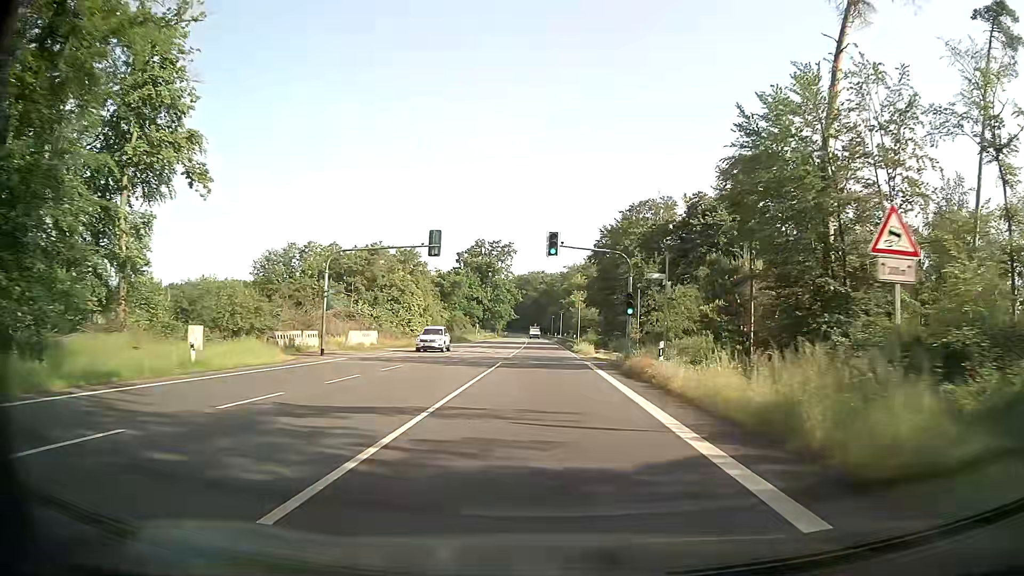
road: primary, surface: asphalt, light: Day
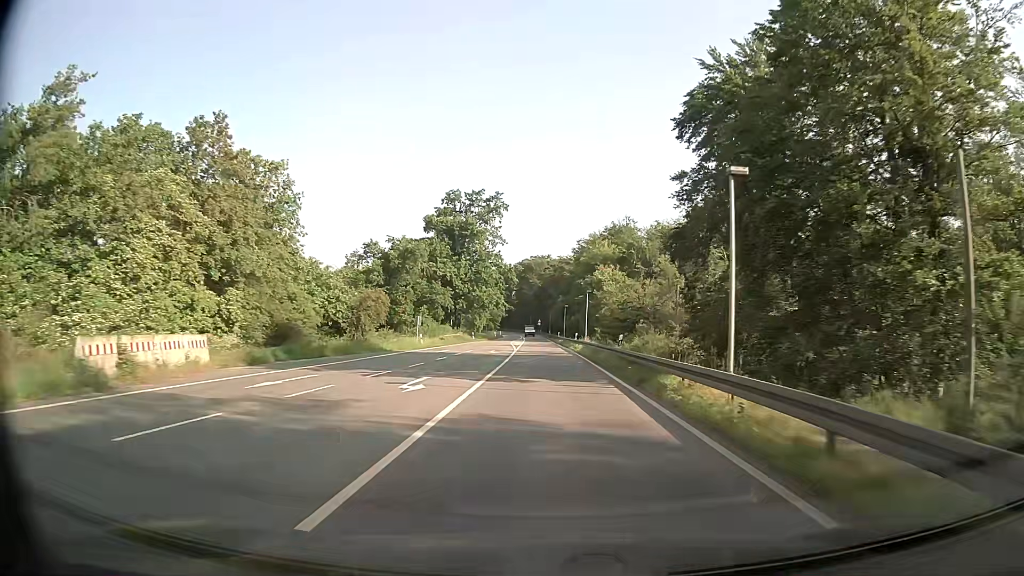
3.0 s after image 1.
(+0.1, +54.8) m; 0°
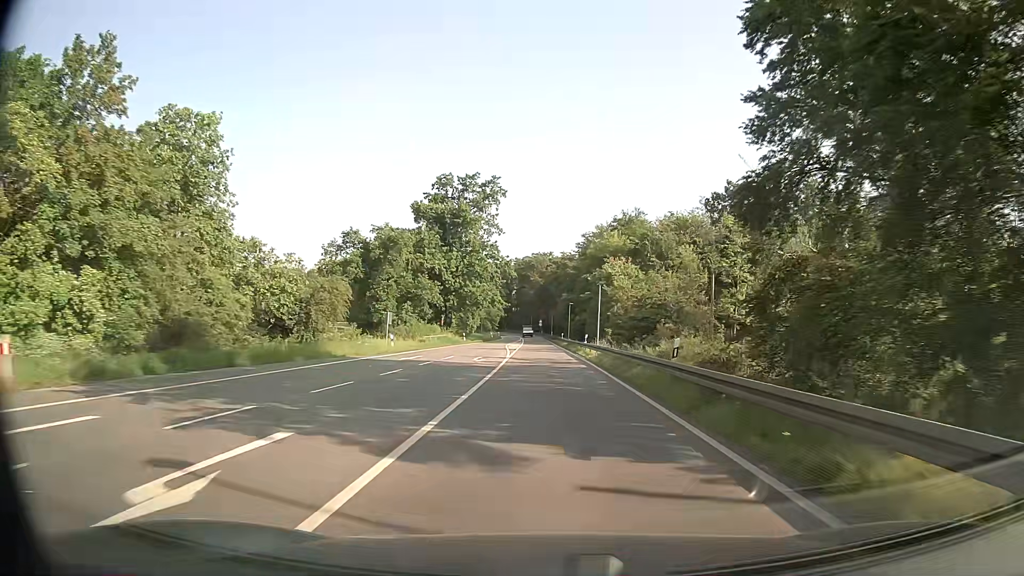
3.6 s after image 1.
(0.0, +11.0) m; 0°
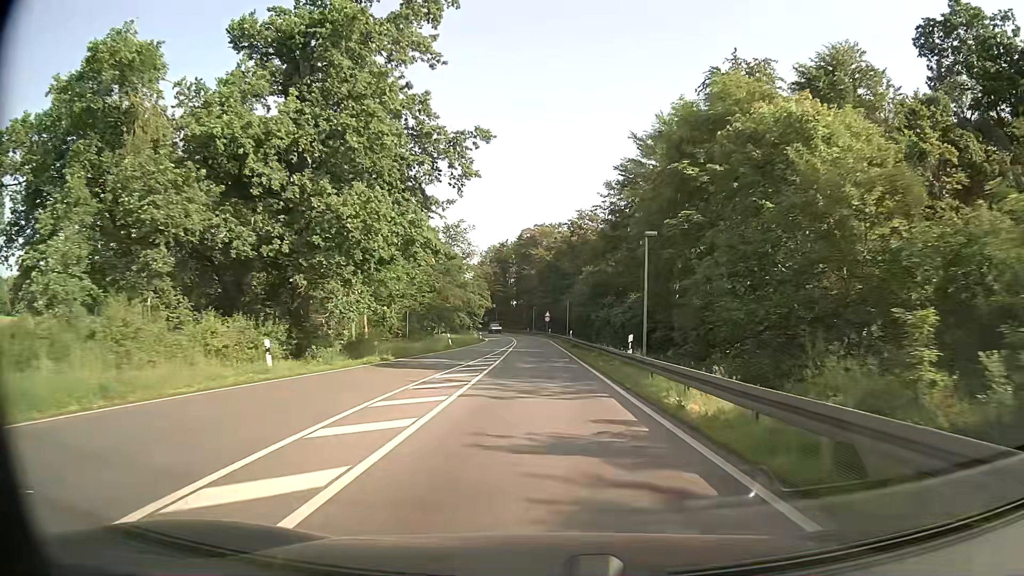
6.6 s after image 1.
(-0.3, +55.4) m; 0°
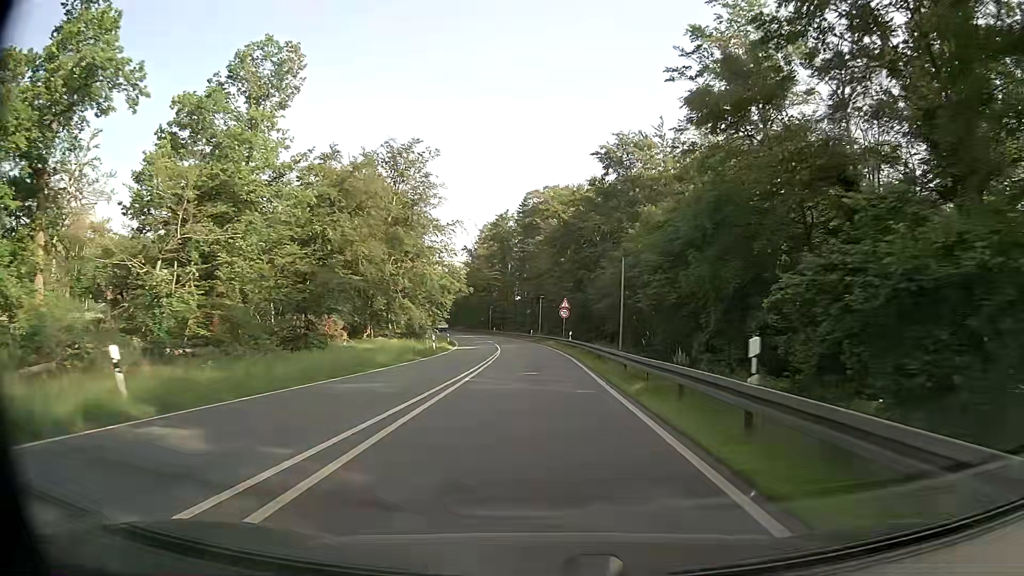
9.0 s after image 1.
(-0.4, +44.6) m; -1°
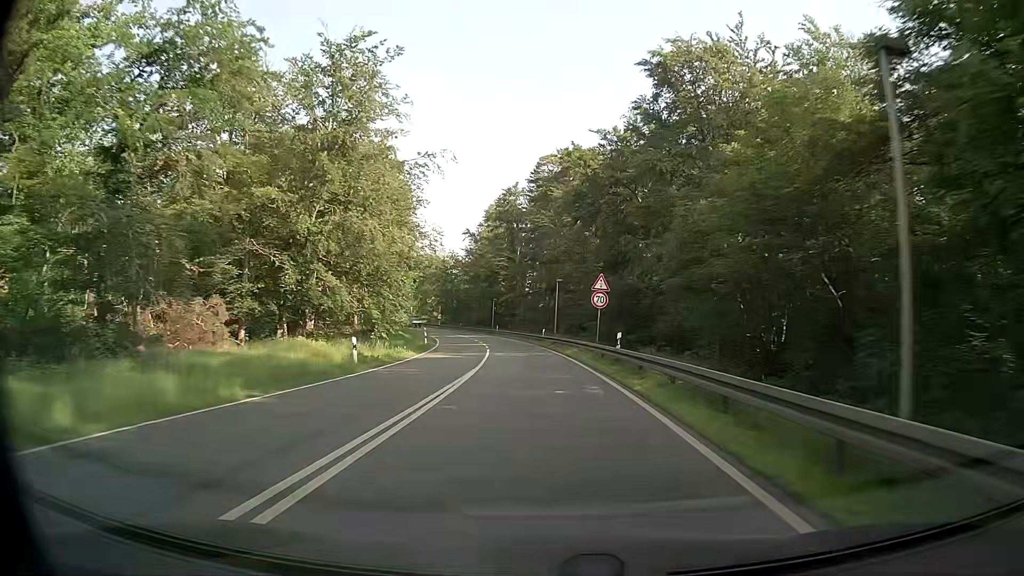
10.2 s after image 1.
(-0.2, +22.3) m; -1°
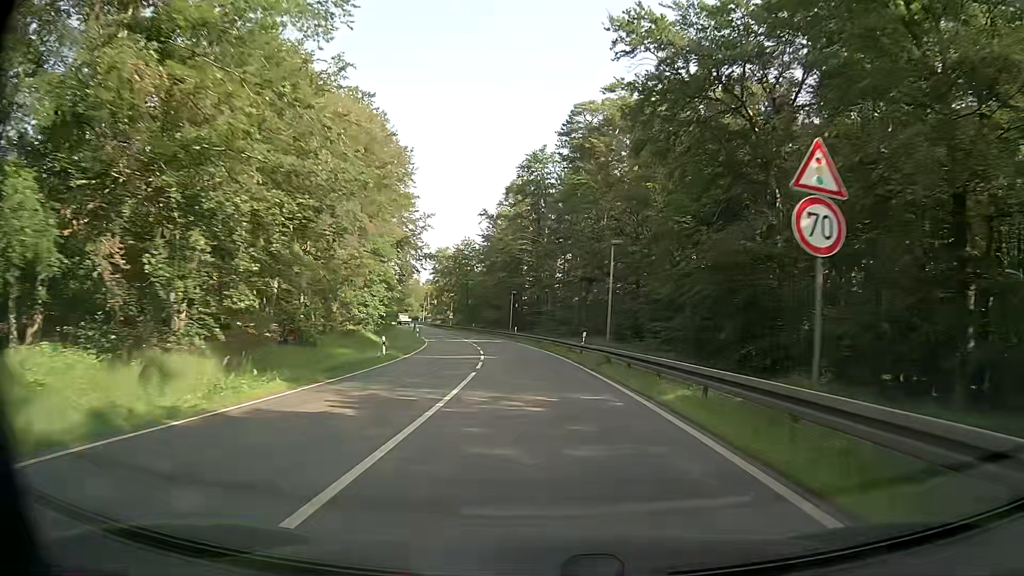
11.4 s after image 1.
(-0.4, +22.3) m; -3°
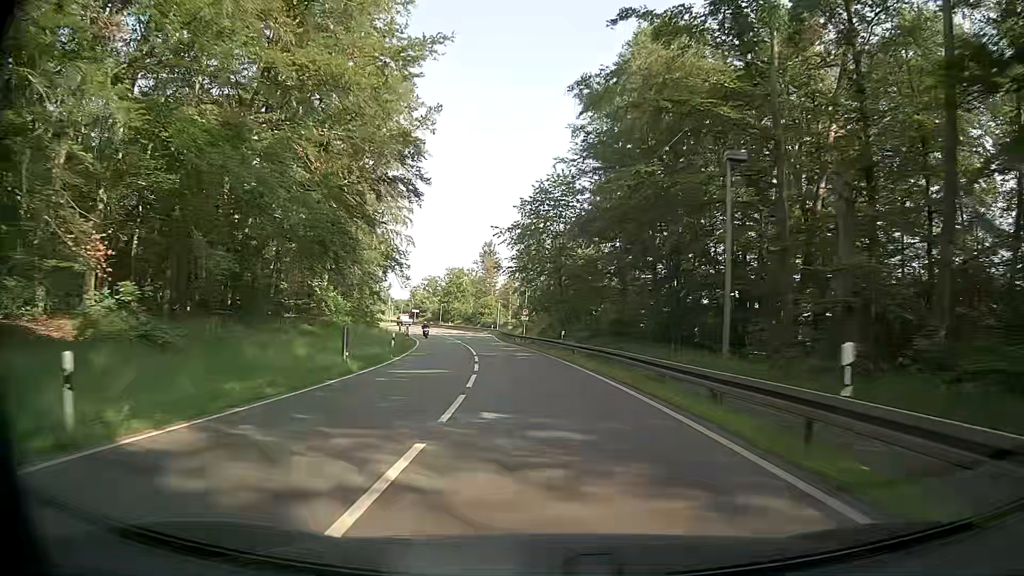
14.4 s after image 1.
(-3.8, +55.5) m; -9°
(0, +10) (-1, +20) (-1, +30) (-2, +40) (-4, +50) (-6, +60) (-7, +70) (-9, +79) (-12, +89) (-14, +99) m
